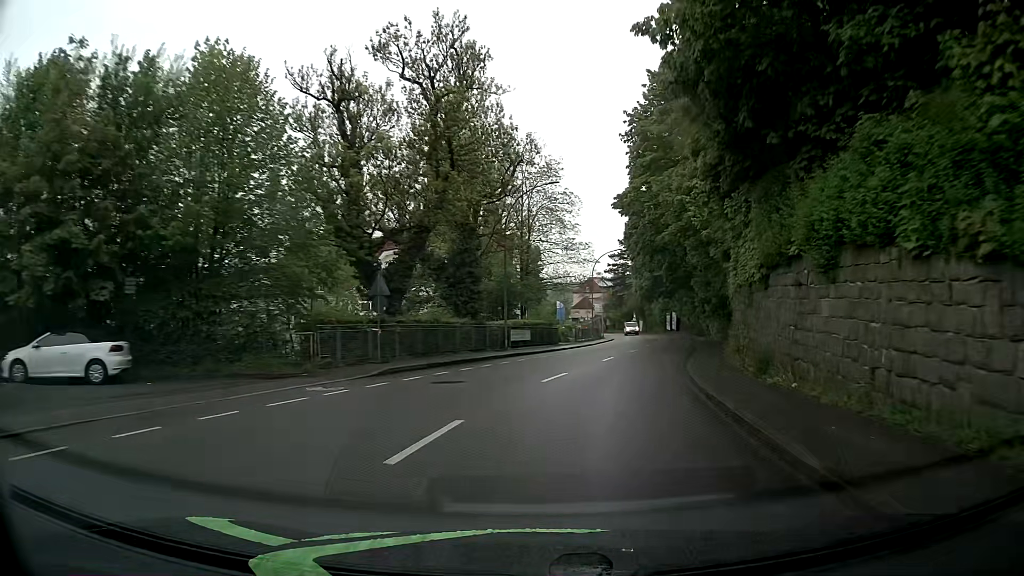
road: tertiary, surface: asphalt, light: Day
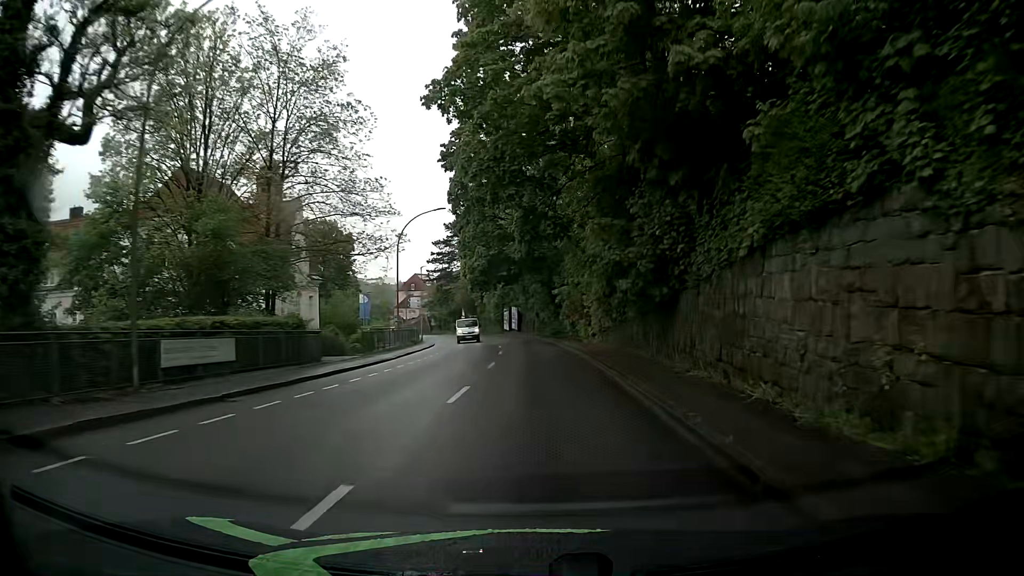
(+3.1, +22.6) m; +14°
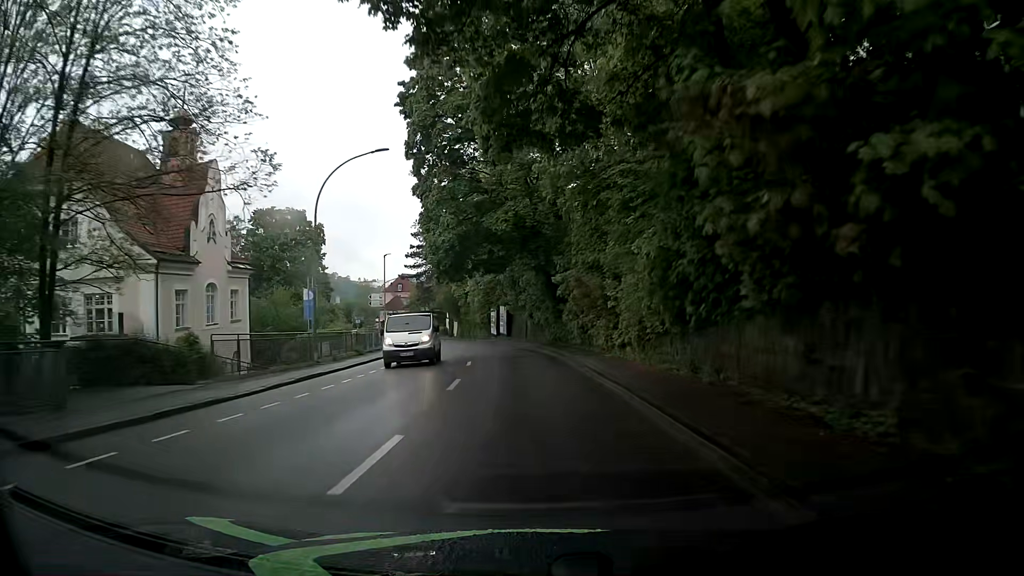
(+0.2, +15.4) m; 0°
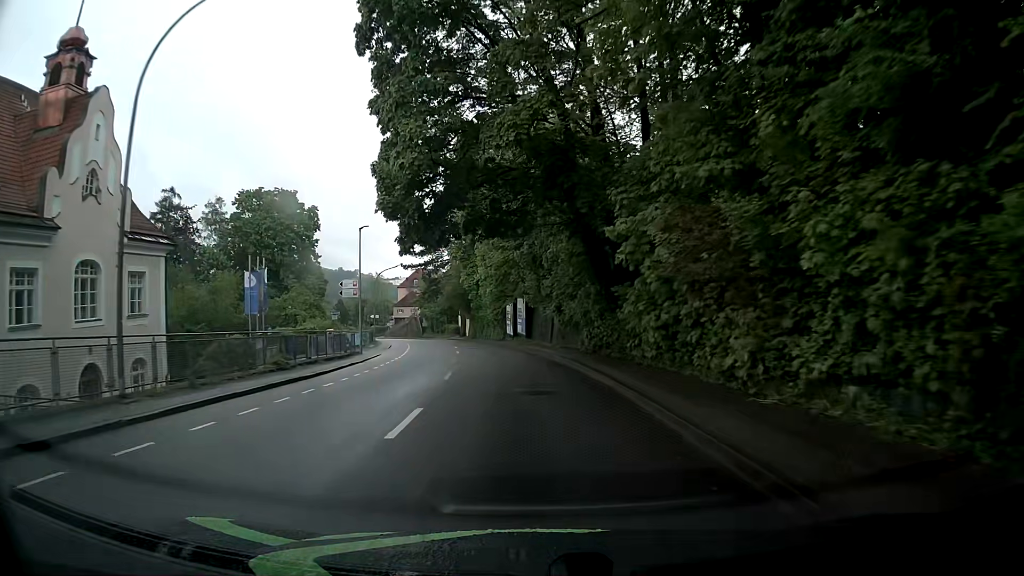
(0.0, +15.4) m; 0°
(0, +10) (-1, +20) (-2, +30) (-4, +40) (-6, +50) (-8, +59) (-10, +69) (-13, +79) (-16, +88) (-19, +98) m
